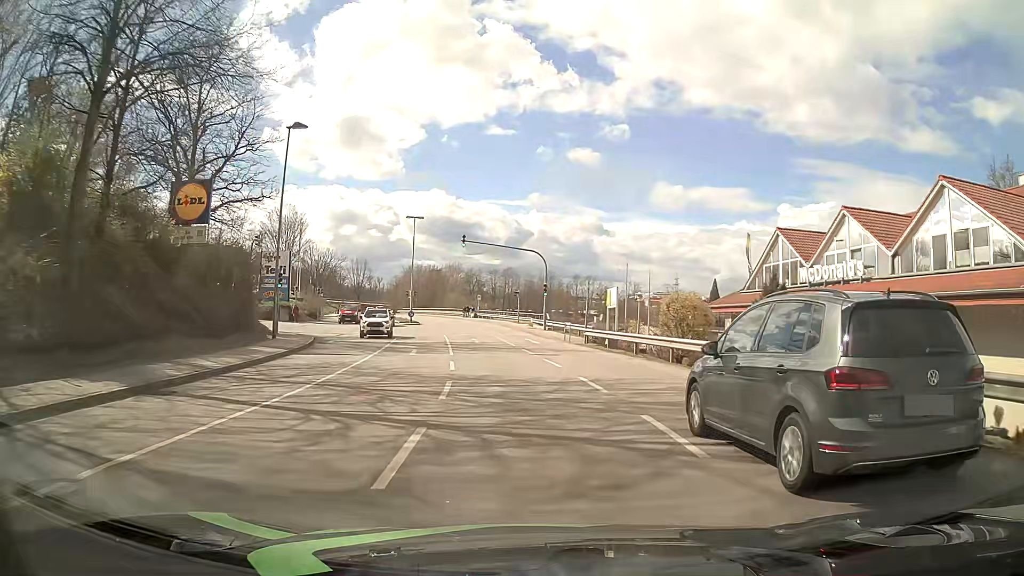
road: tertiary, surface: asphalt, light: Day
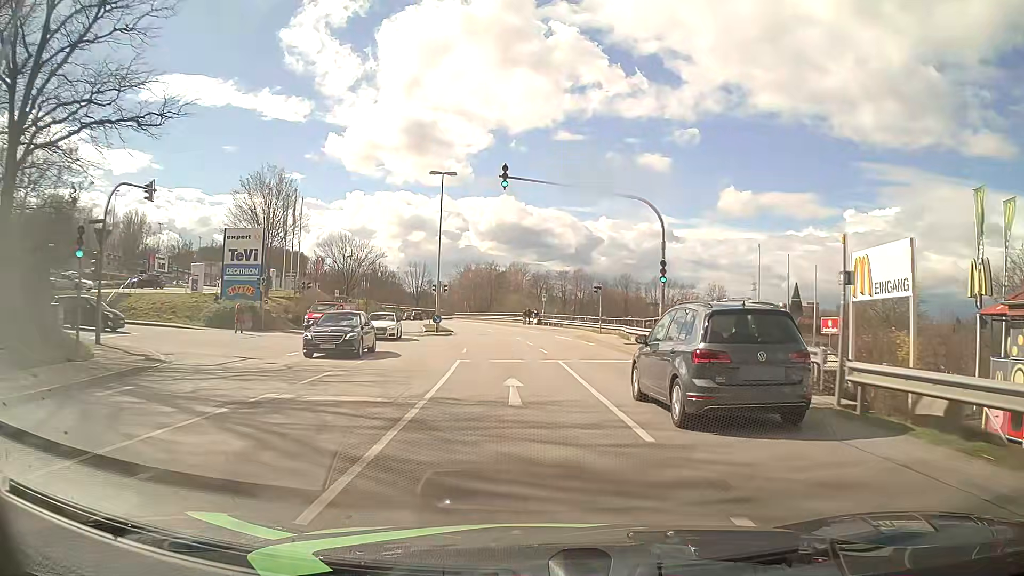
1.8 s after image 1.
(-1.2, +22.6) m; -6°
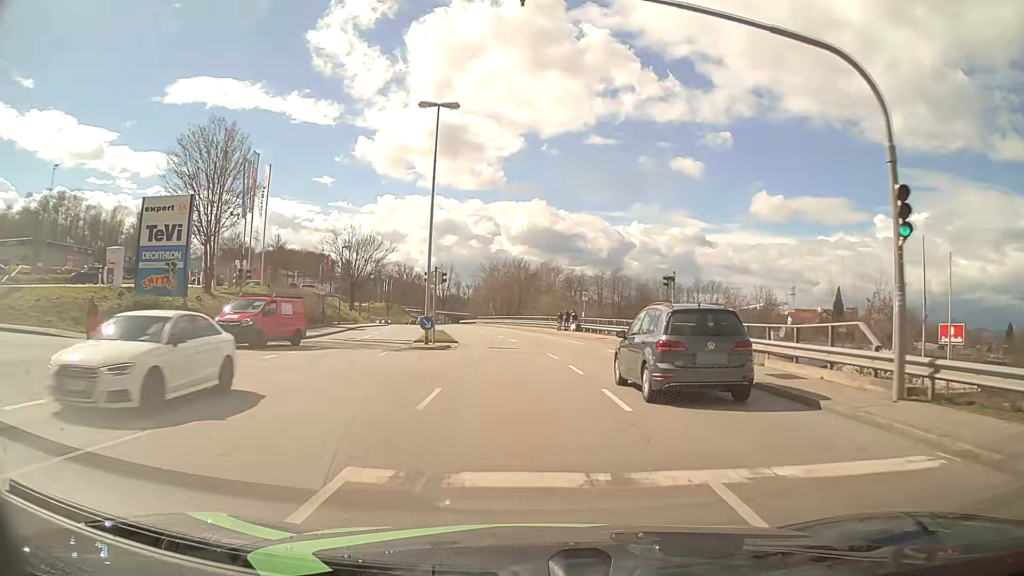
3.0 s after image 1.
(-0.4, +15.1) m; -2°
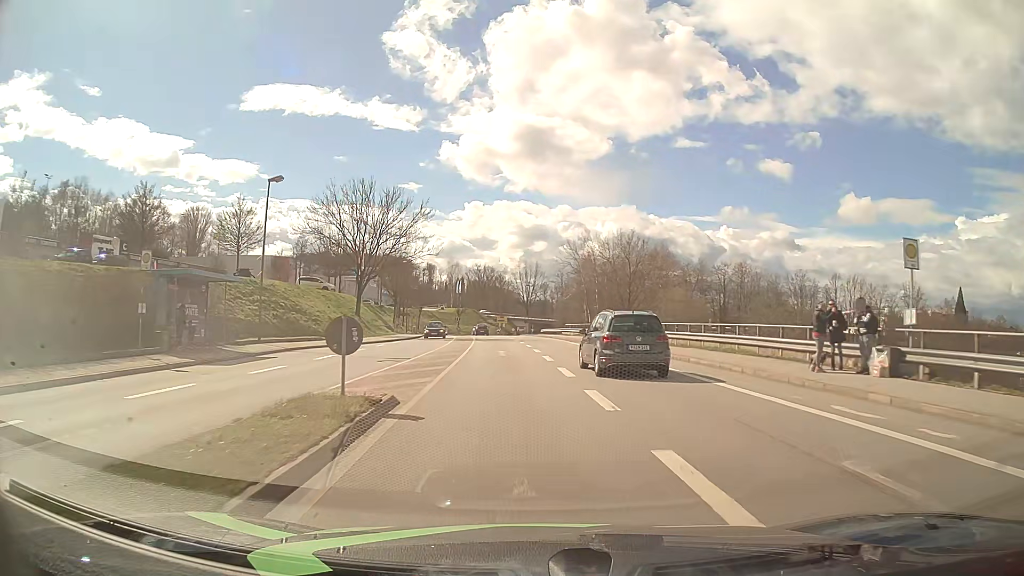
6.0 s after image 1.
(-2.7, +37.5) m; -8°
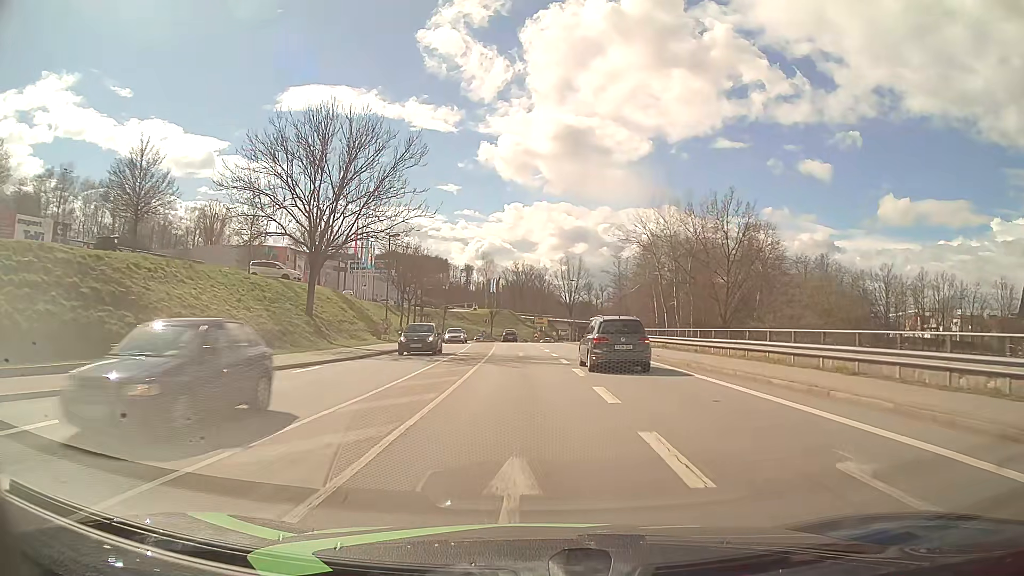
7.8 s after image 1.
(-0.7, +22.7) m; -3°
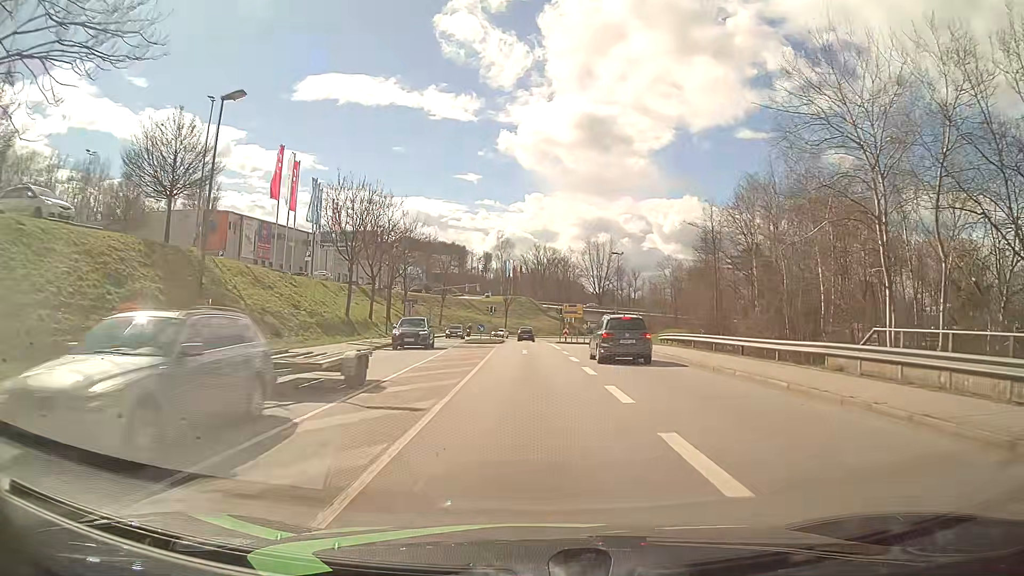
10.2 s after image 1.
(-0.6, +30.6) m; -2°
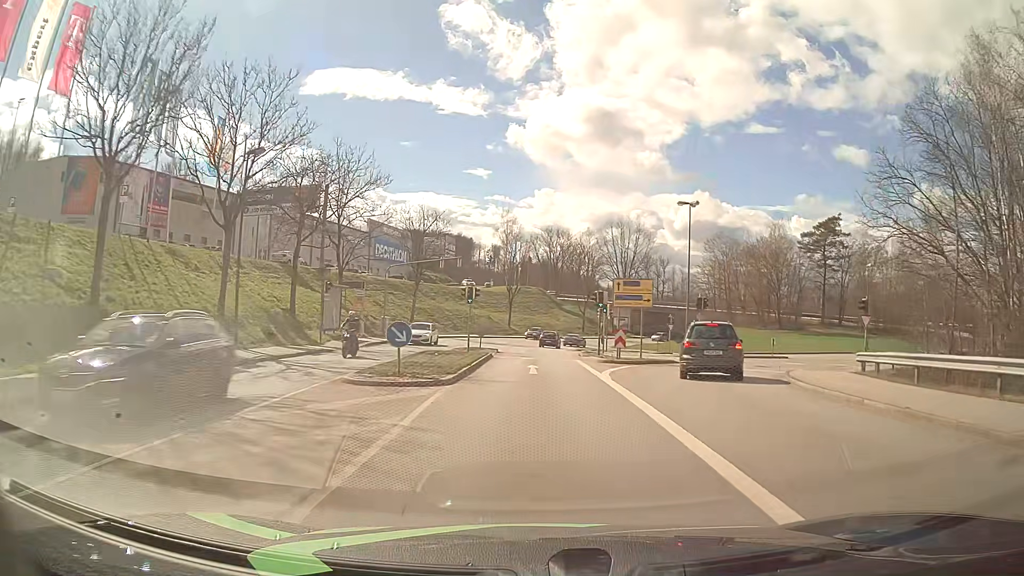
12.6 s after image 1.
(-0.3, +30.8) m; -1°
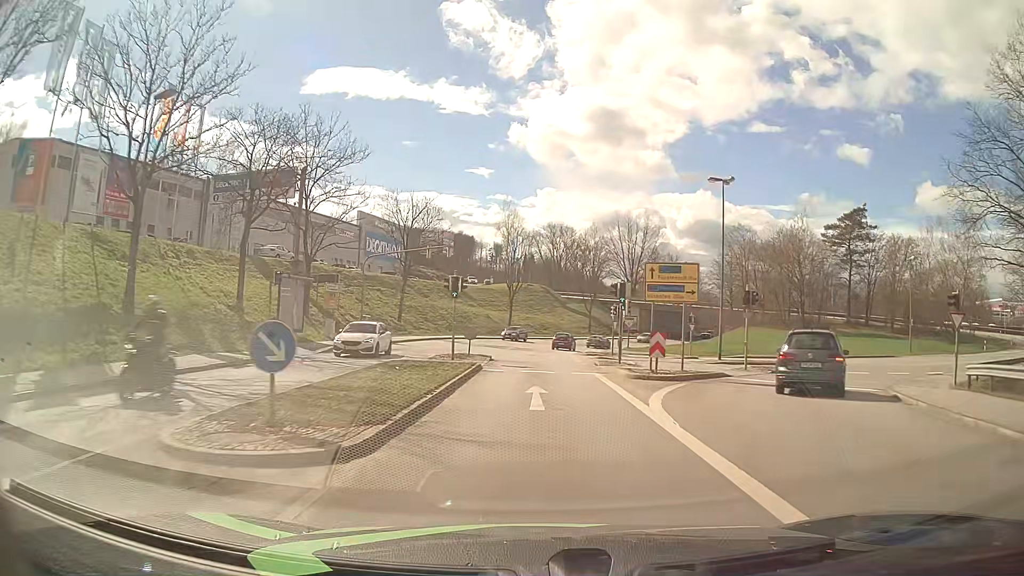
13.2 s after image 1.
(0.0, +7.7) m; 0°
(0, +10) (0, +20) (0, +30) (+1, +40) (+1, +50) (+3, +60) (+5, +70) (+8, +79) (+13, +88) (+18, +96) m
